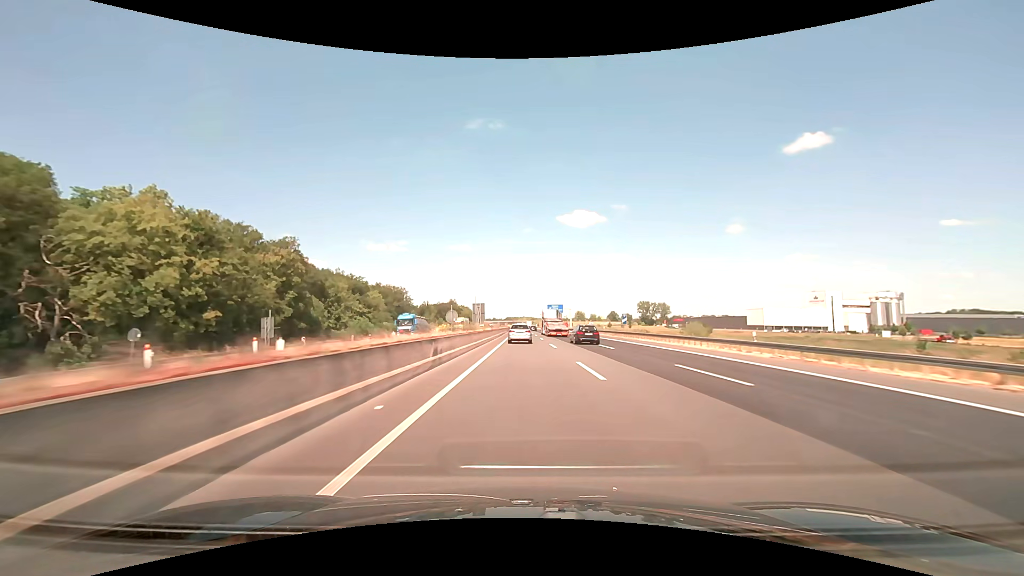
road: motorway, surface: asphalt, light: Day
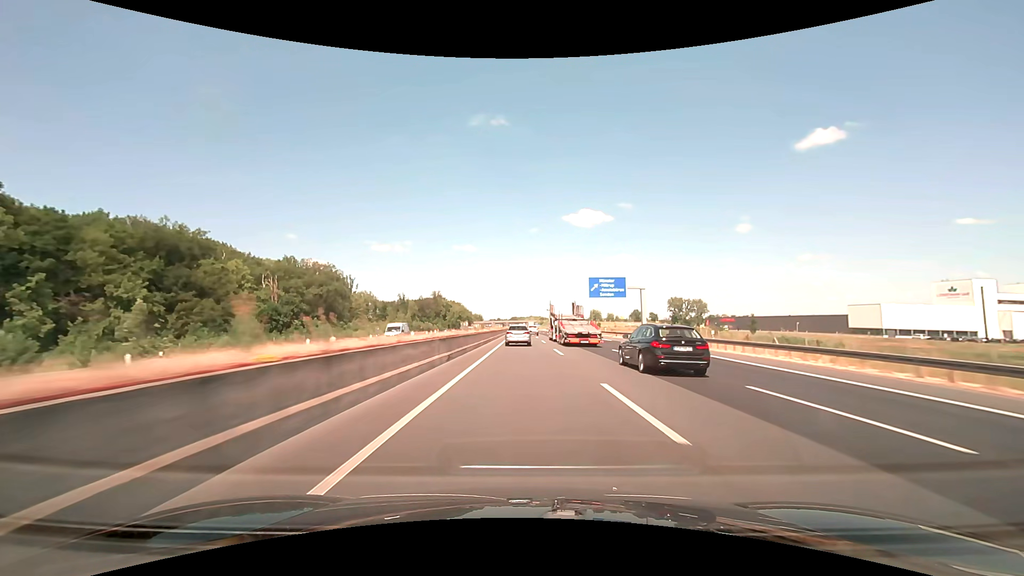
(-0.5, +98.2) m; -1°
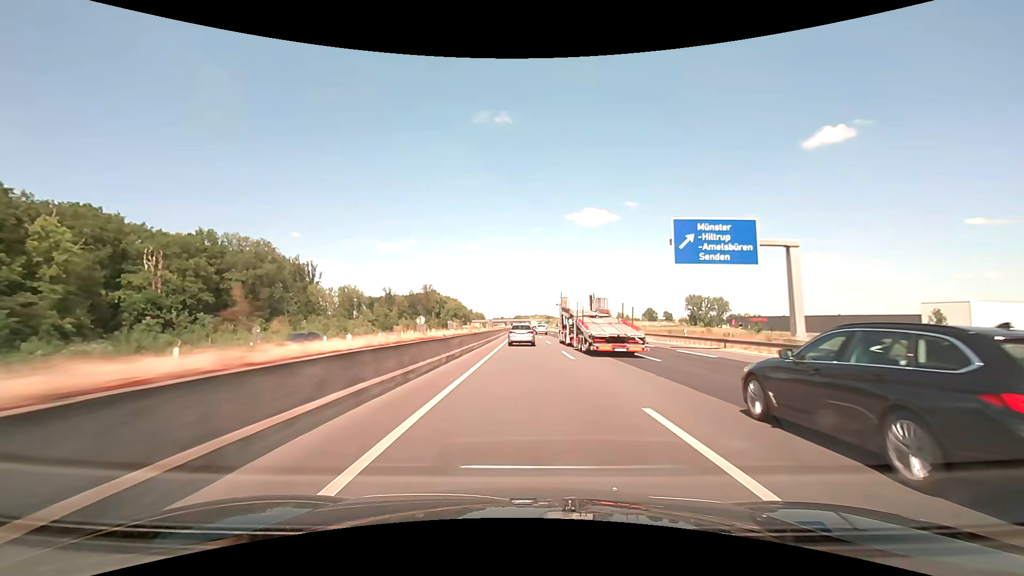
(-0.2, +40.3) m; -1°
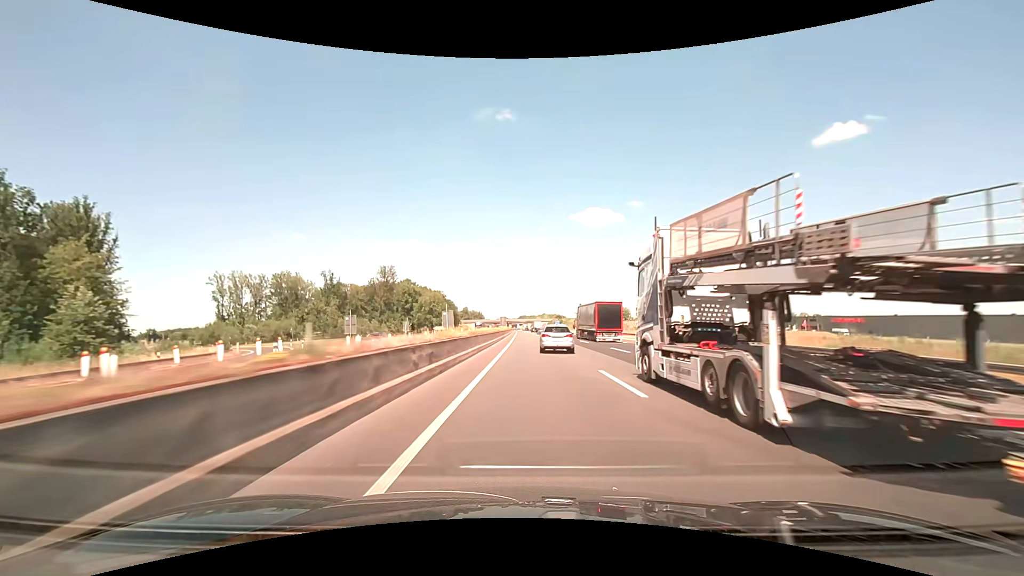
(-0.5, +84.3) m; -1°
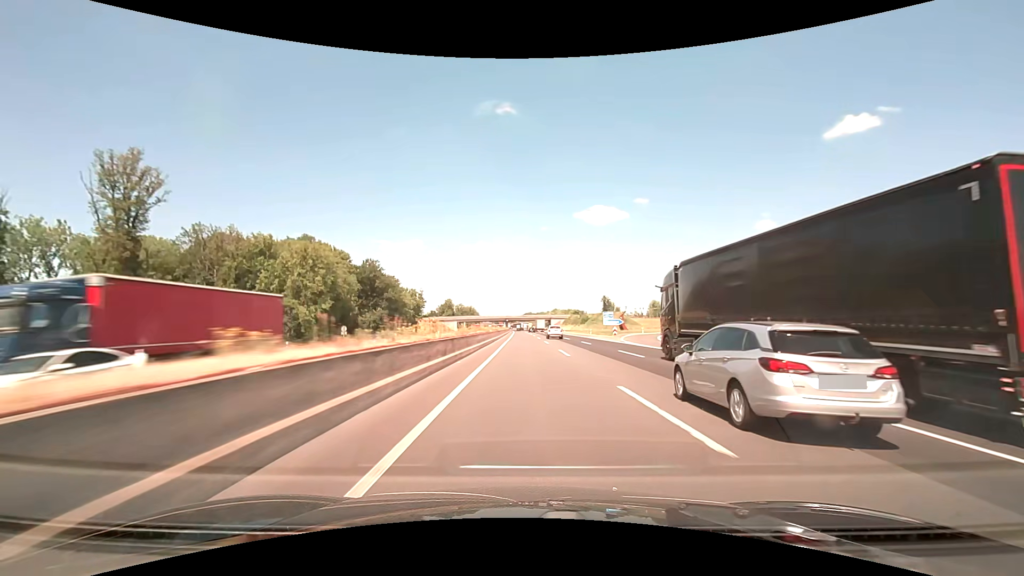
(-0.4, +114.4) m; -1°
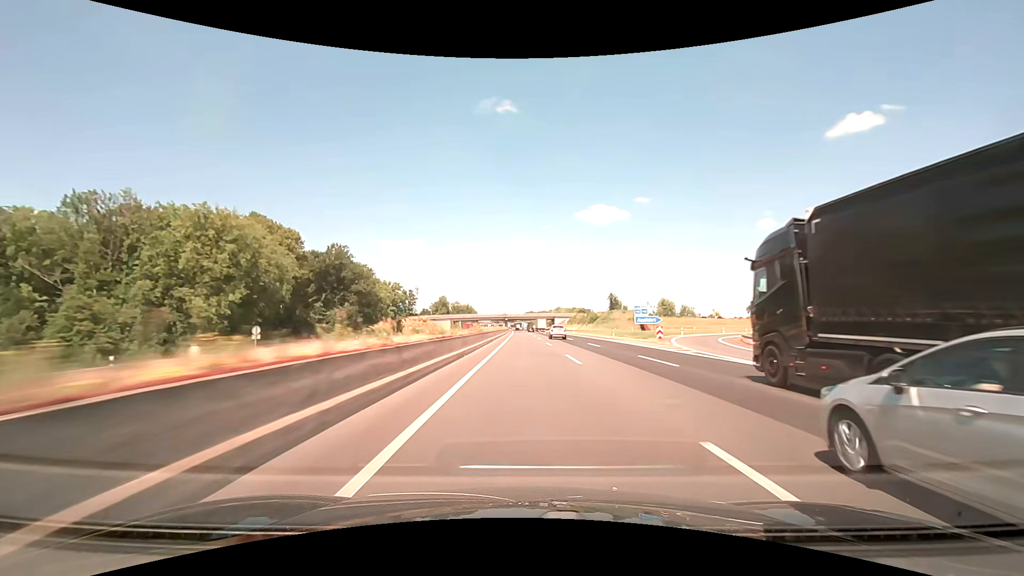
(0.0, +23.8) m; 0°
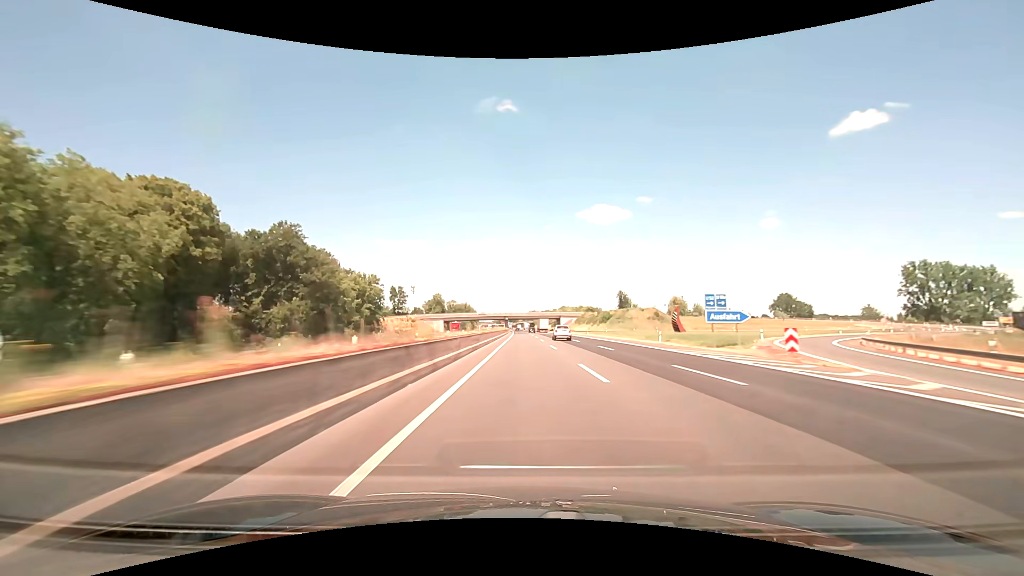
(0.0, +24.1) m; 0°
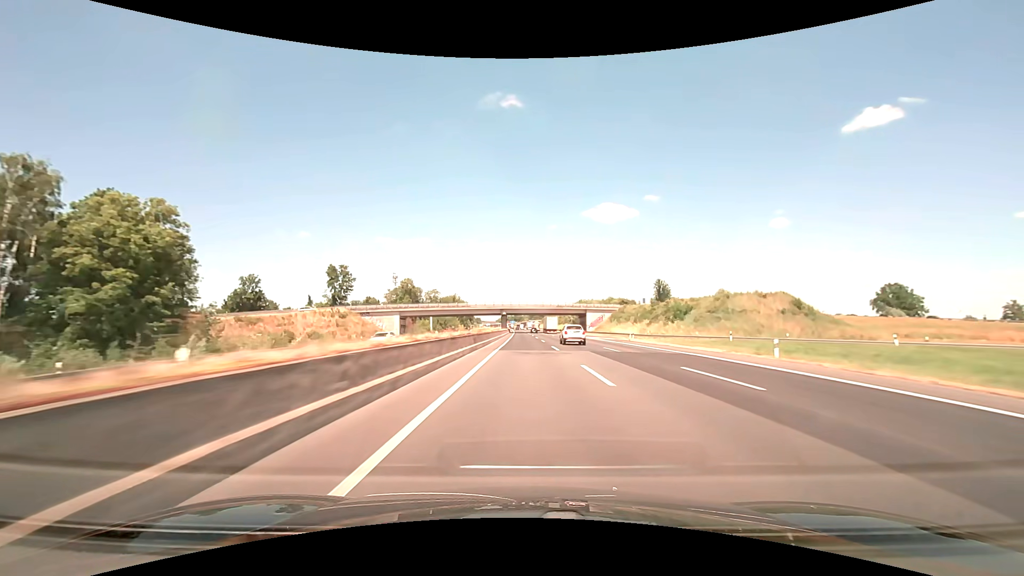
(-0.5, +73.9) m; -1°
(0, +10) (0, +20) (0, +30) (0, +40) (0, +50) (0, +60) (0, +70) (0, +80) (0, +90) (0, +100) m
